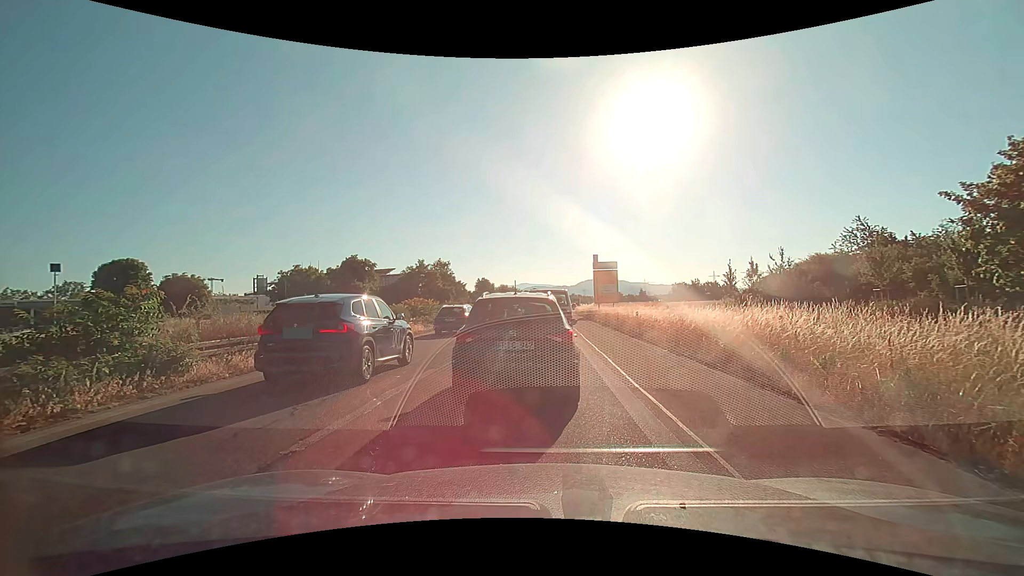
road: trunk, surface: asphalt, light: Day
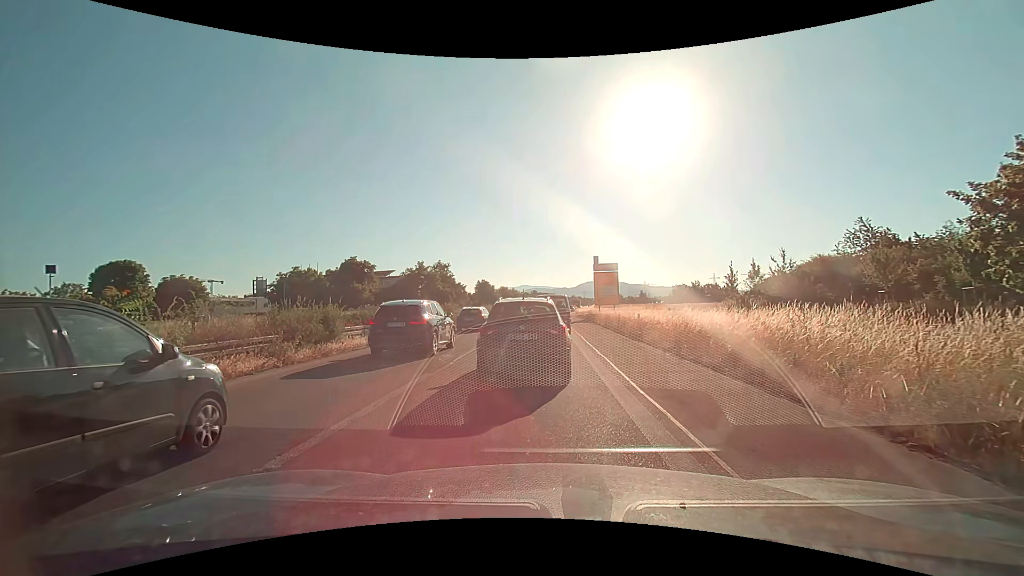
(0.0, +0.5) m; 0°
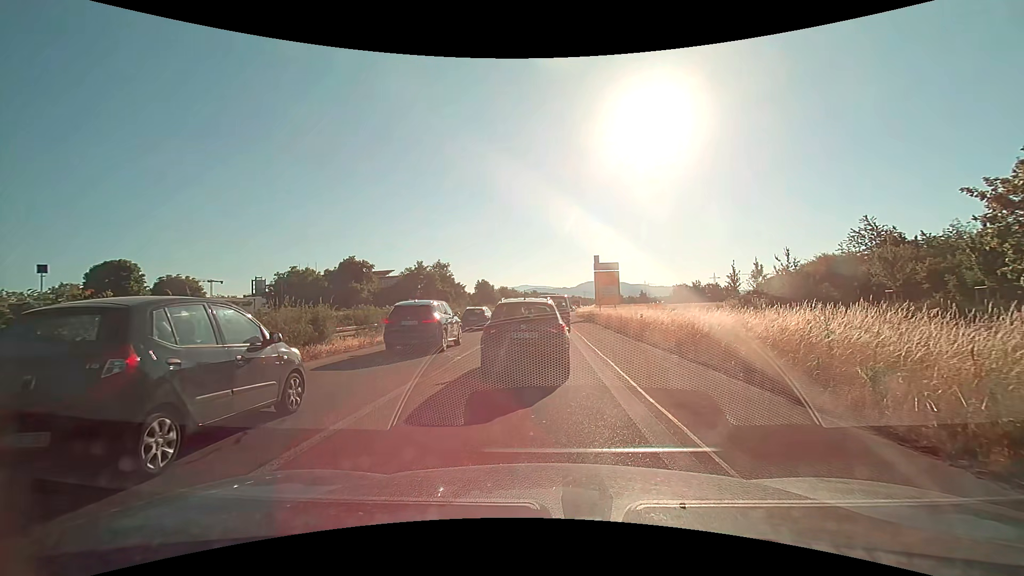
(0.0, +0.8) m; -1°
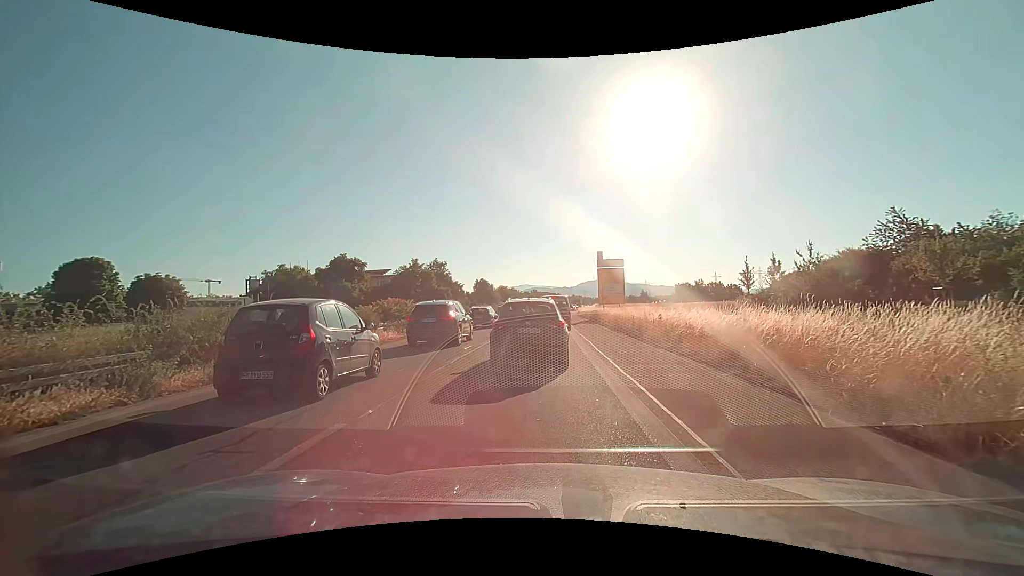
(0.0, +3.8) m; +1°
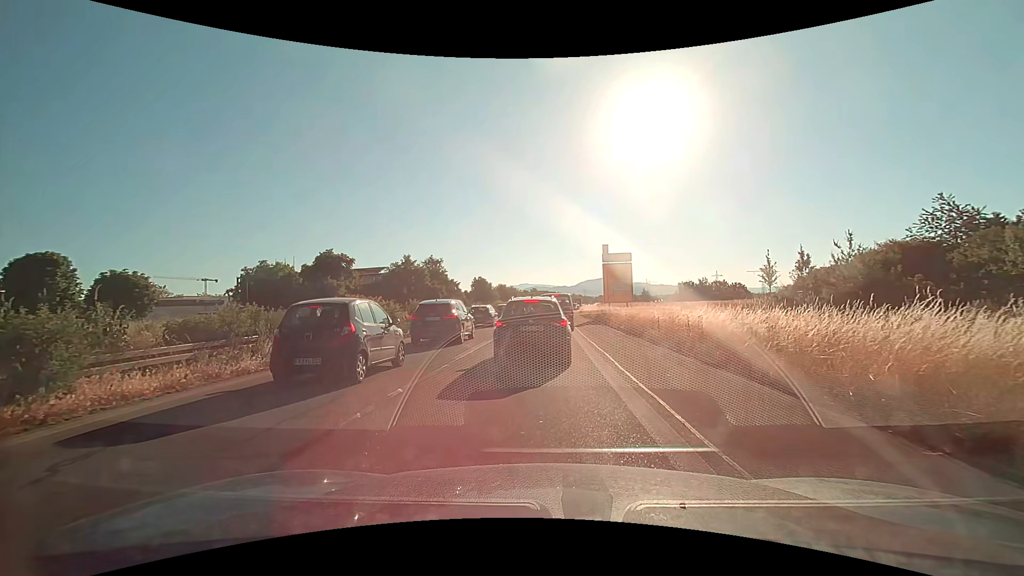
(-0.1, +5.2) m; -1°
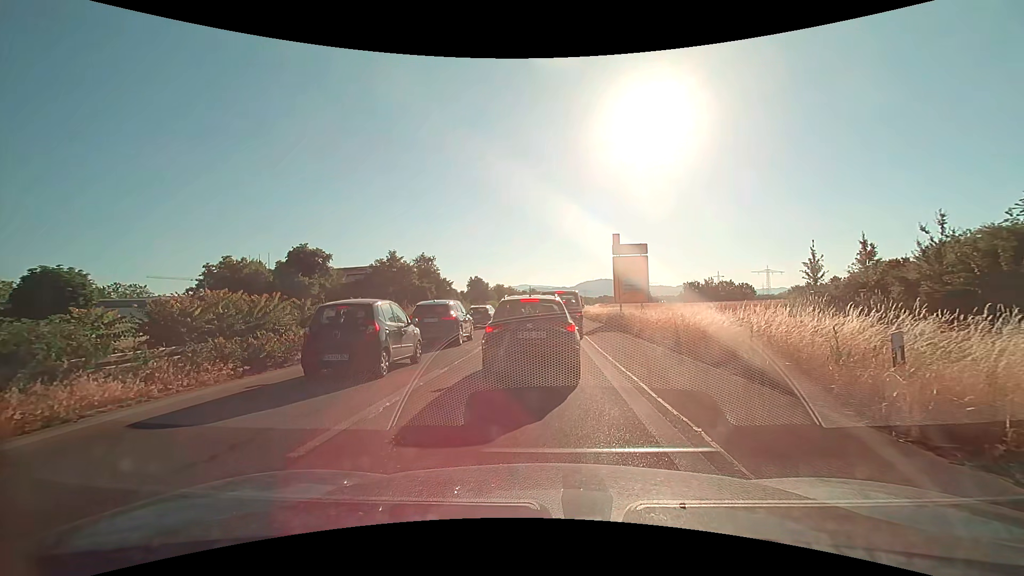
(0.0, +8.1) m; +1°
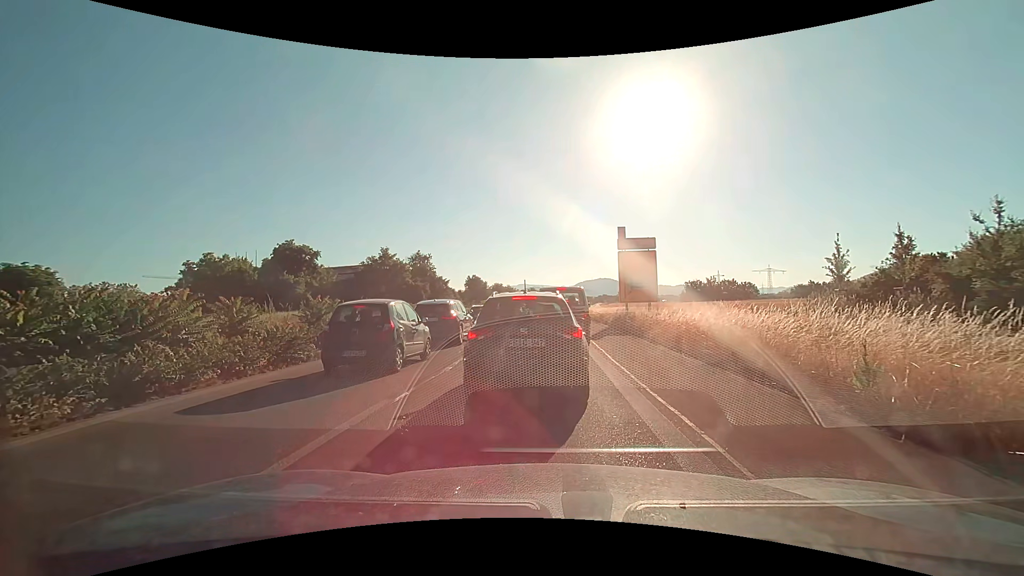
(0.0, +3.3) m; 0°
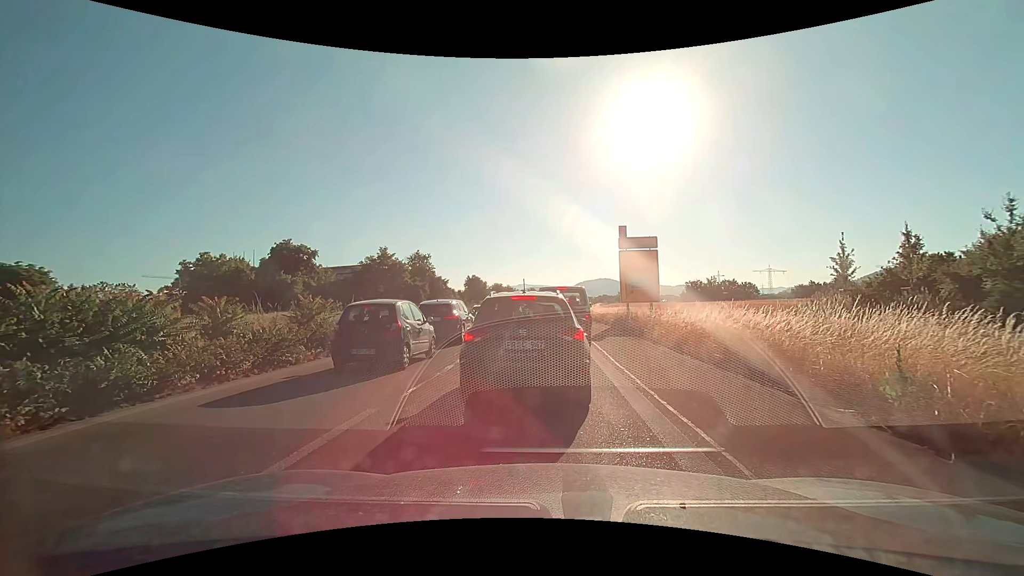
(0.0, +0.6) m; 0°
